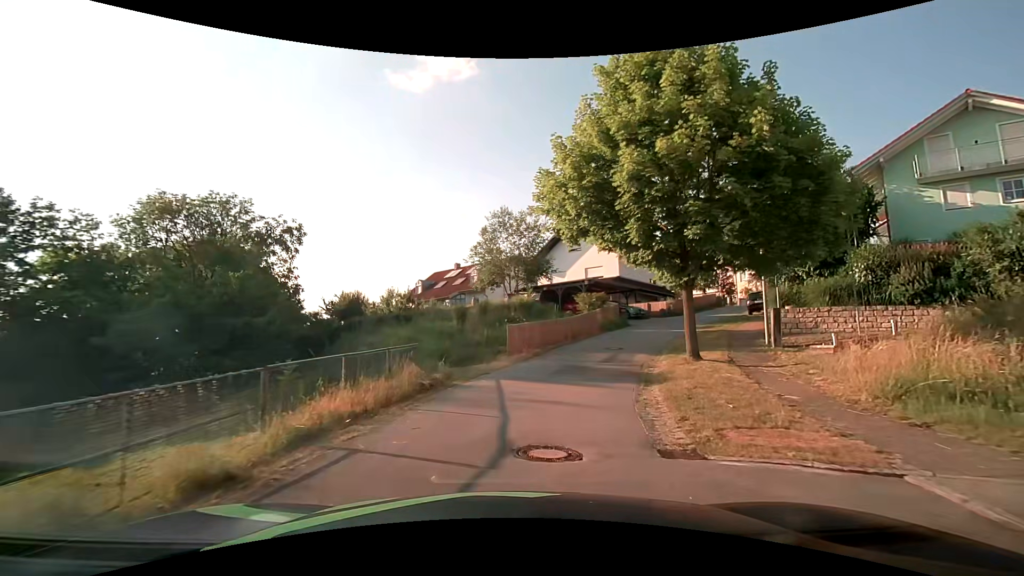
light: Day
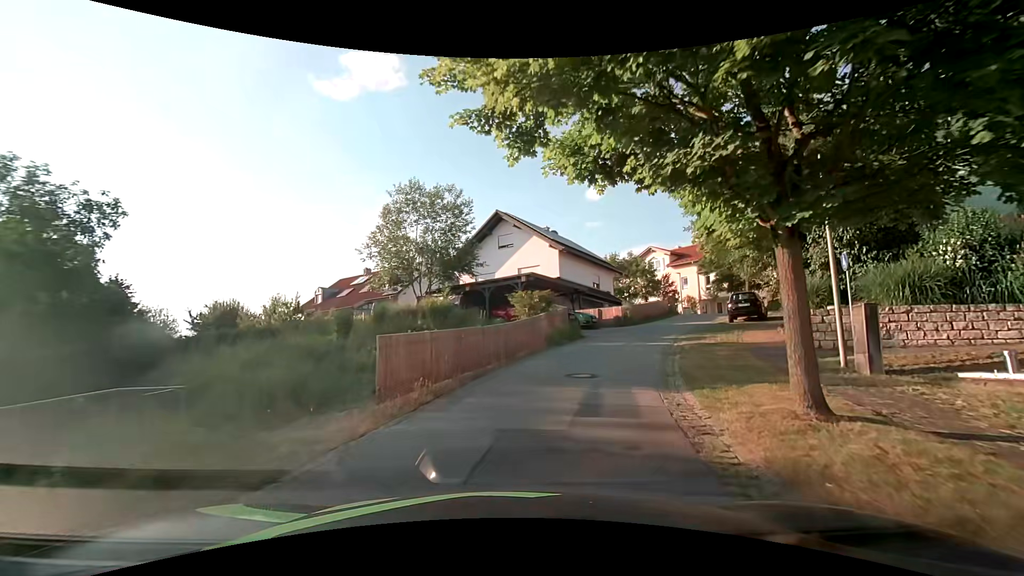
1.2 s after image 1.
(+0.6, +8.9) m; +8°
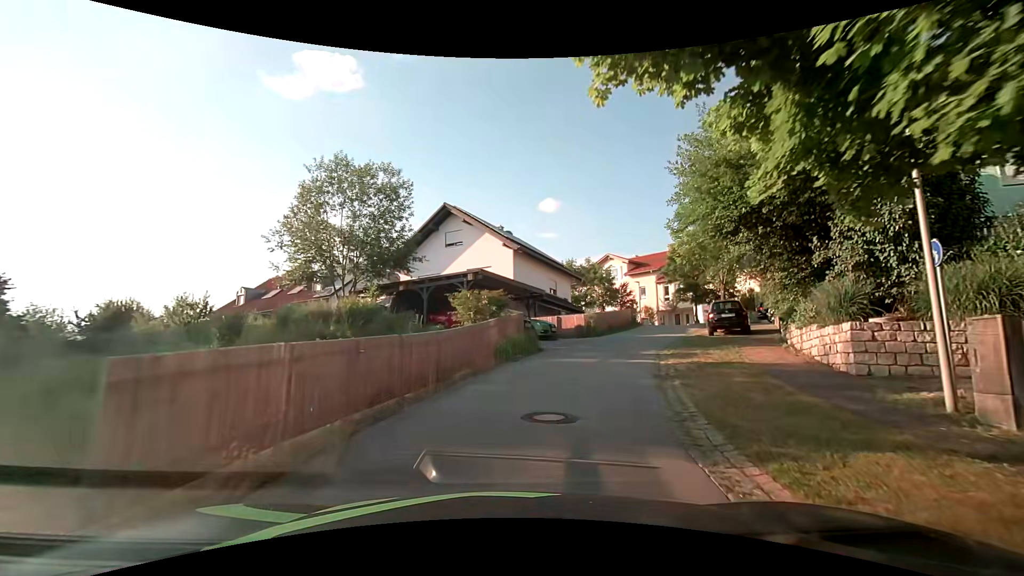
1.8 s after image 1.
(+0.2, +4.4) m; +4°
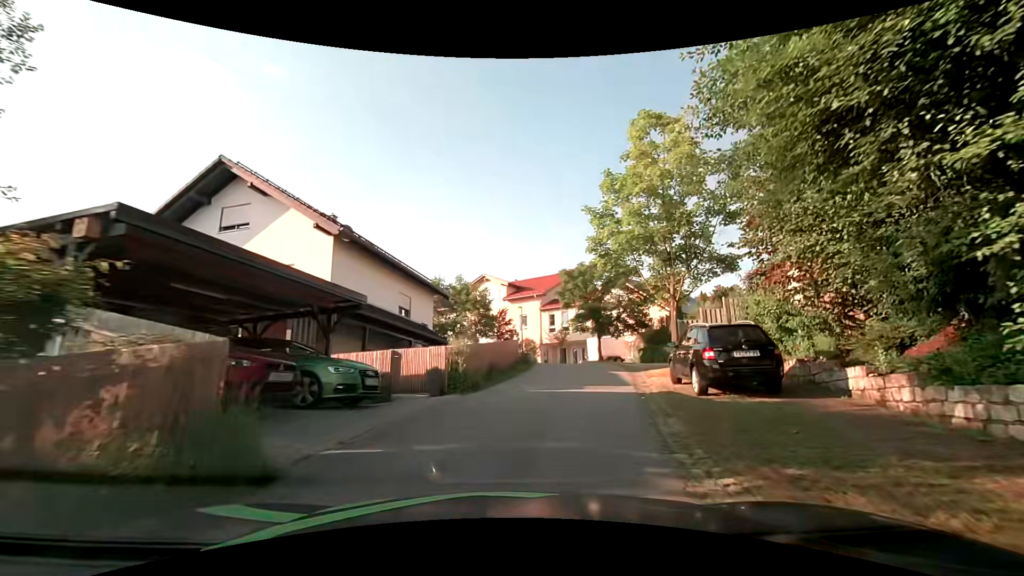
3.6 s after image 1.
(+1.9, +12.2) m; +17°
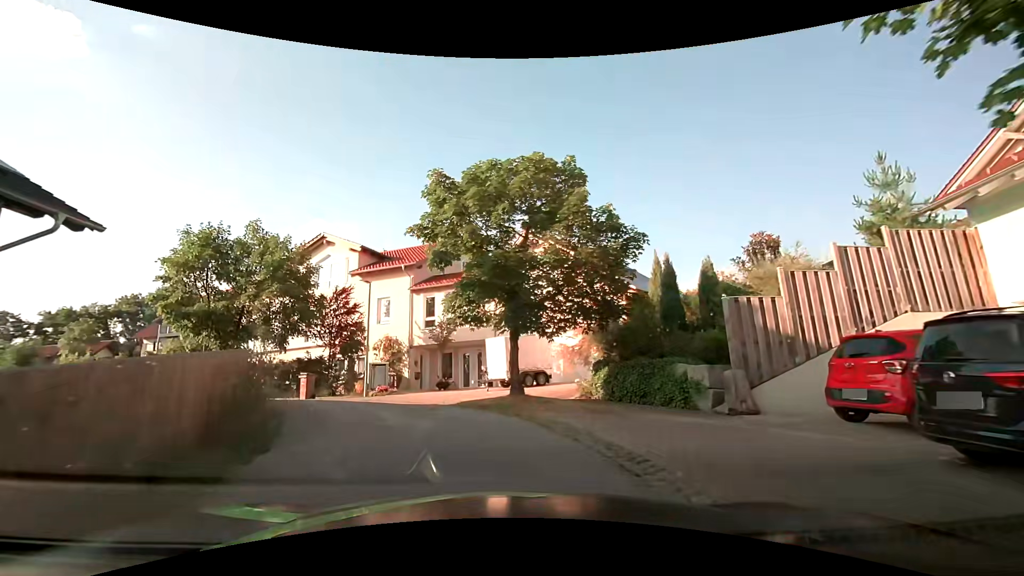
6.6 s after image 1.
(+2.5, +18.1) m; +12°
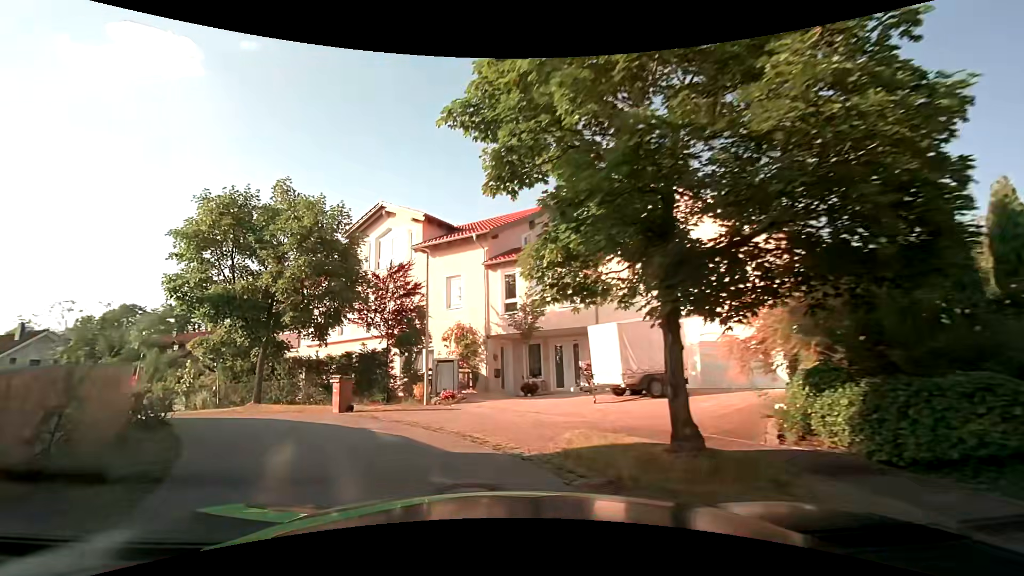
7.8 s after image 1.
(-0.4, +6.5) m; -10°
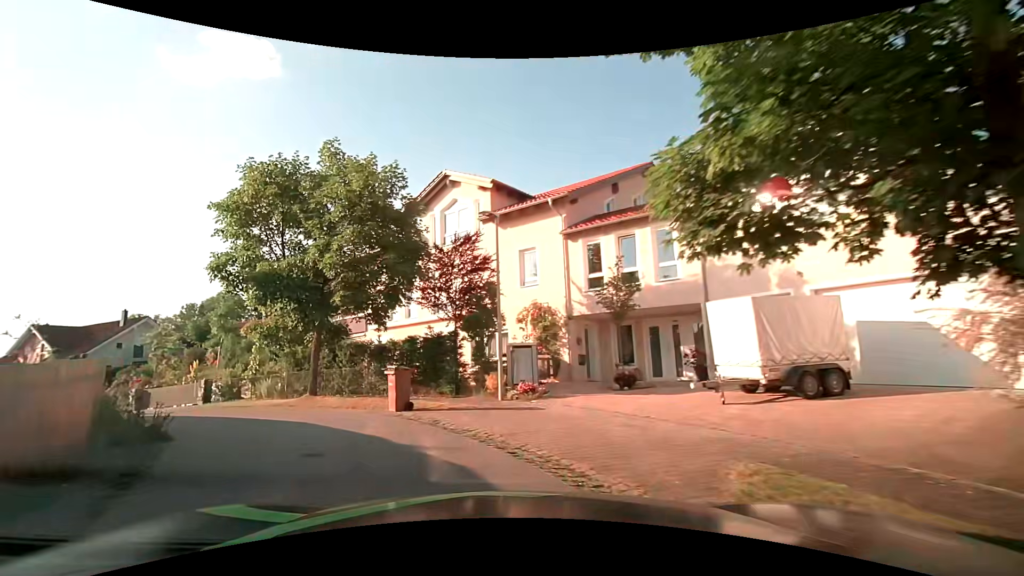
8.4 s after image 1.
(-0.2, +3.1) m; -8°
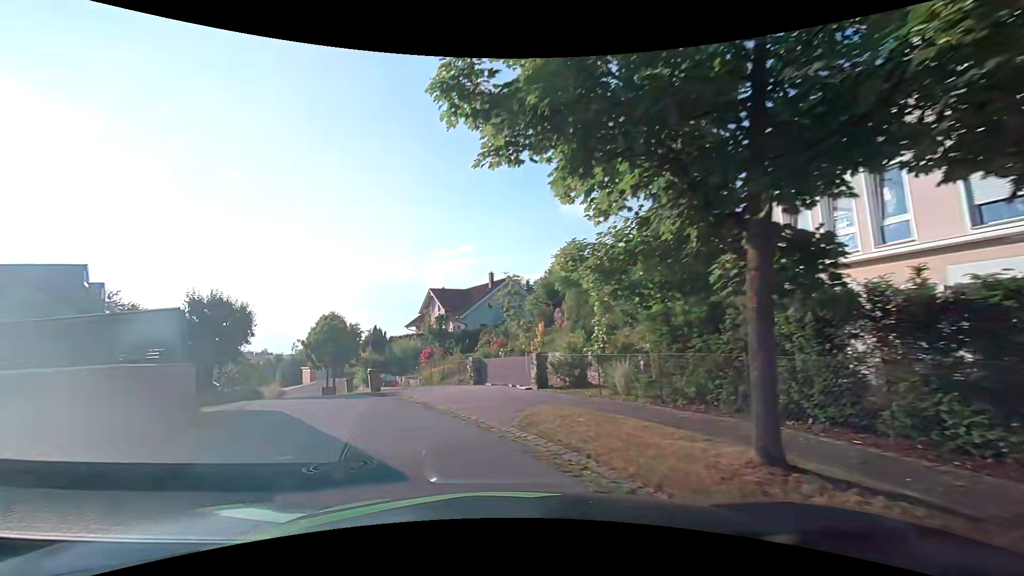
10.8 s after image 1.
(-3.8, +11.0) m; -38°
(-2, +10) (-6, +19) (-10, +28) (-15, +37) (-19, +46) (-23, +55) (-26, +65) (-27, +74) (-22, +83) (-12, +84) m
